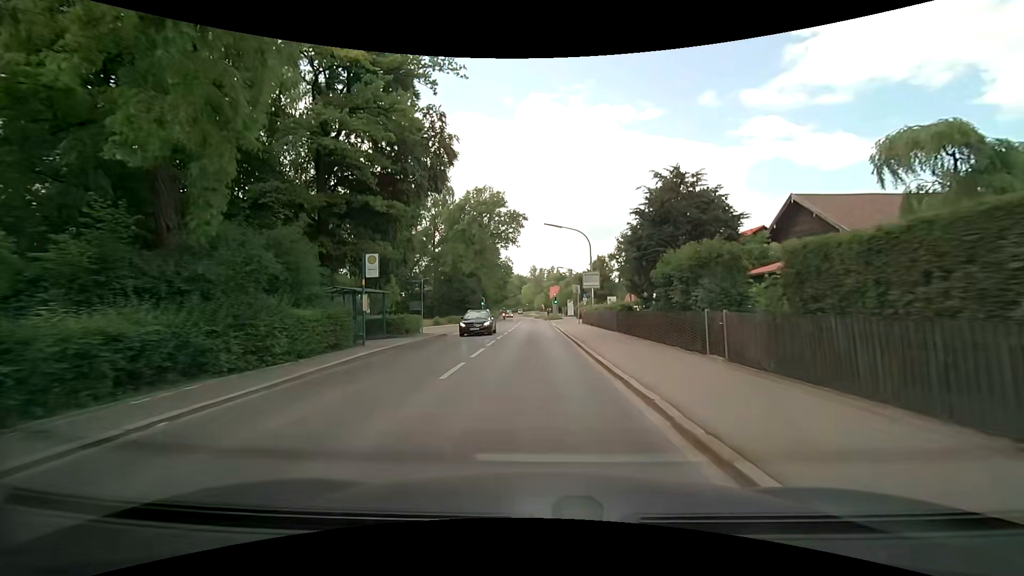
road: secondary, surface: asphalt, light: Day
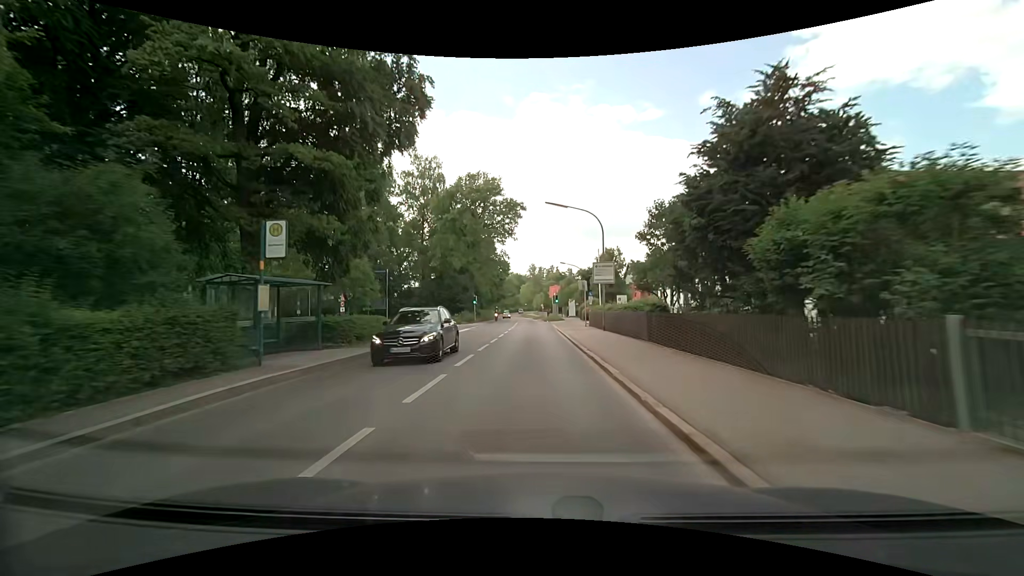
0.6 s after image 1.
(0.0, +7.1) m; 0°
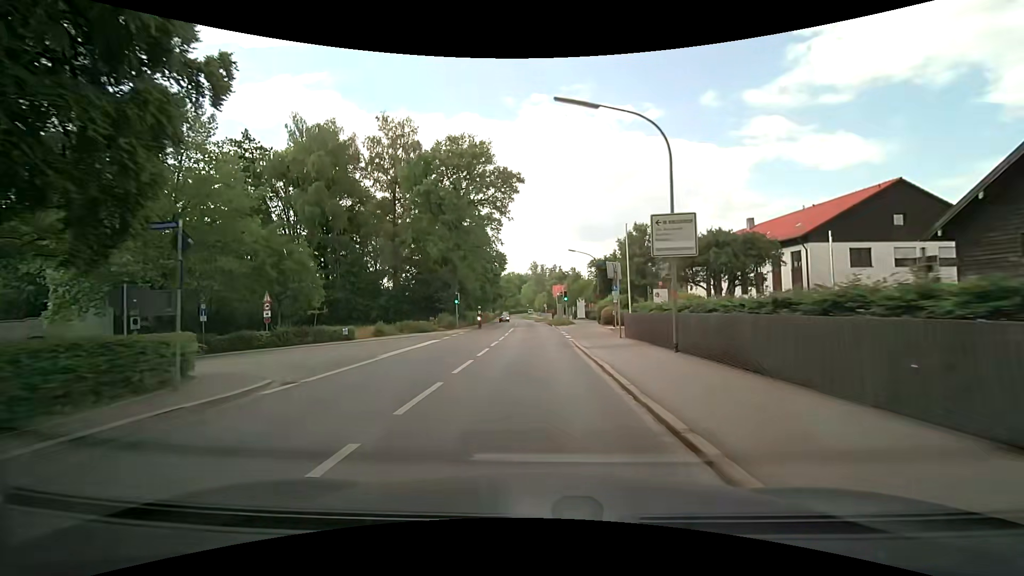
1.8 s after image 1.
(-0.1, +14.2) m; 0°
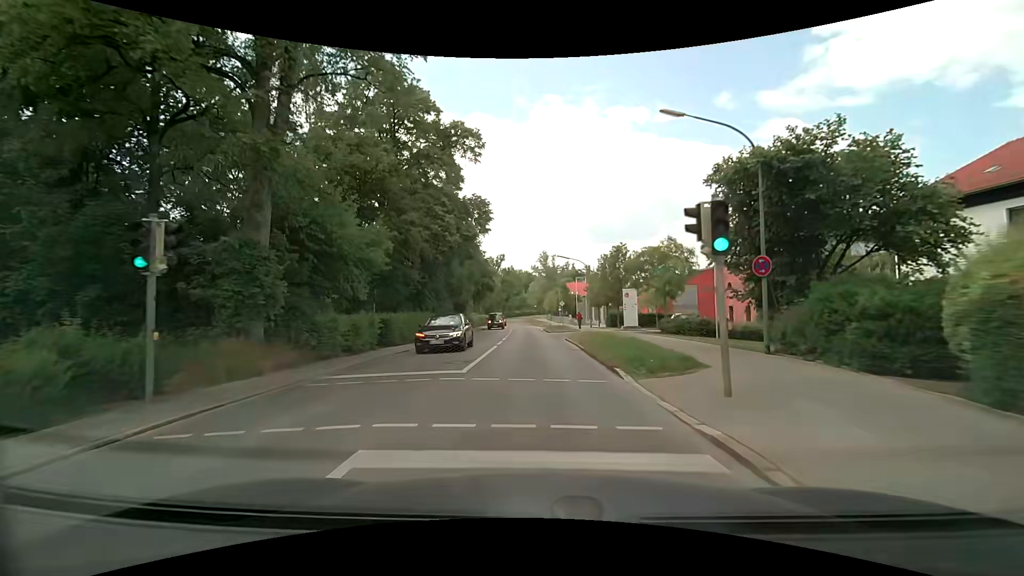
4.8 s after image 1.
(-0.3, +35.1) m; -1°
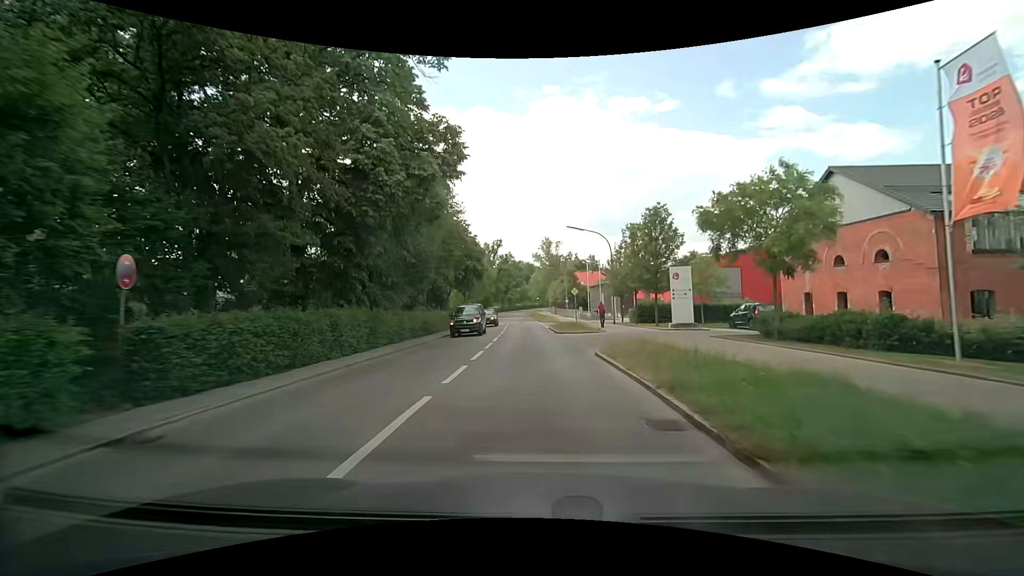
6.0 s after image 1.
(+0.1, +14.0) m; 0°
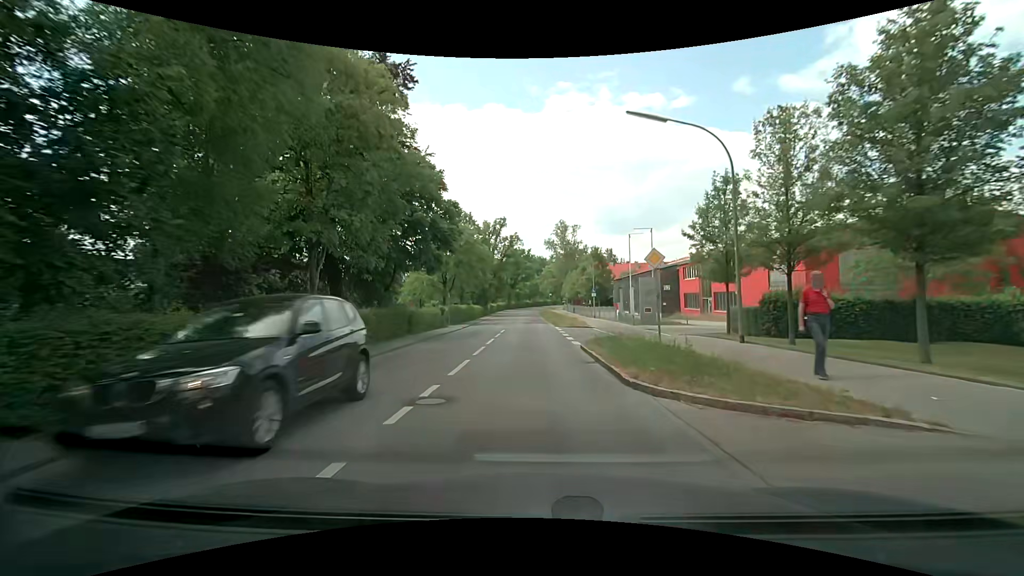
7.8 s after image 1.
(-0.2, +21.4) m; -1°
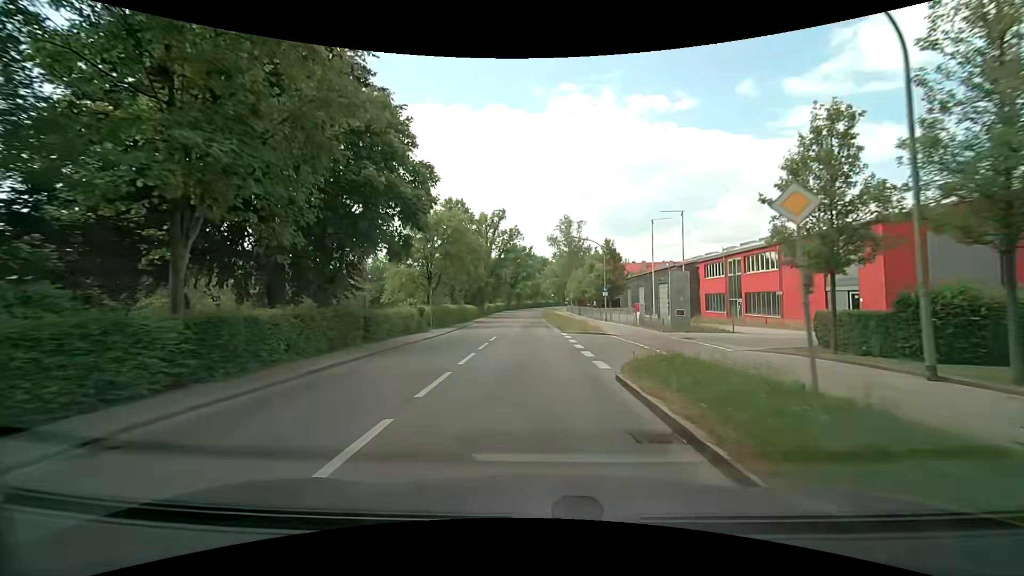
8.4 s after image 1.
(0.0, +7.3) m; 0°
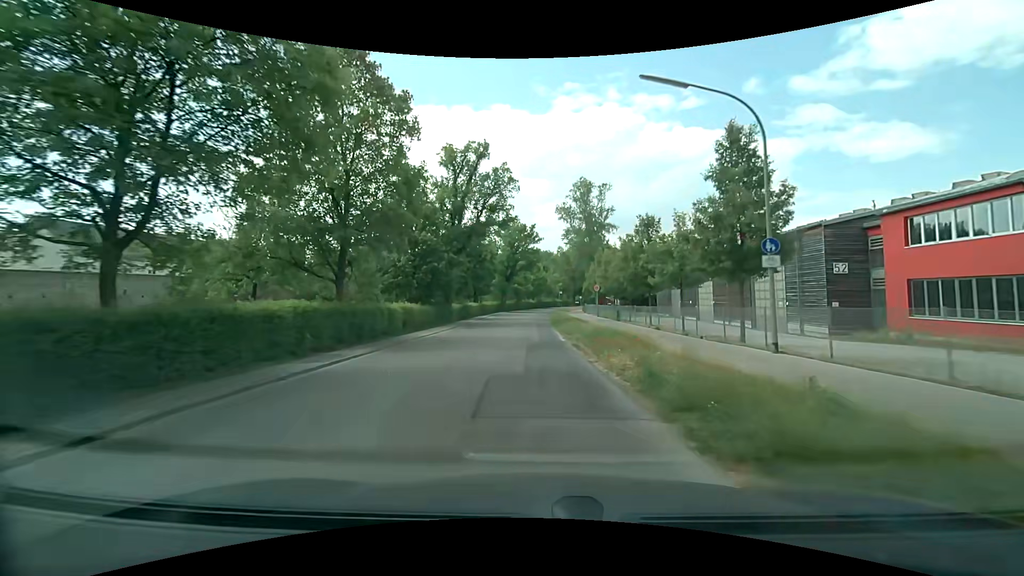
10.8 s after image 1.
(-0.2, +29.7) m; -1°
(0, +10) (0, +20) (0, +30) (0, +40) (0, +50) (0, +60) (0, +70) (+1, +80) (+2, +90) (+5, +100) m
